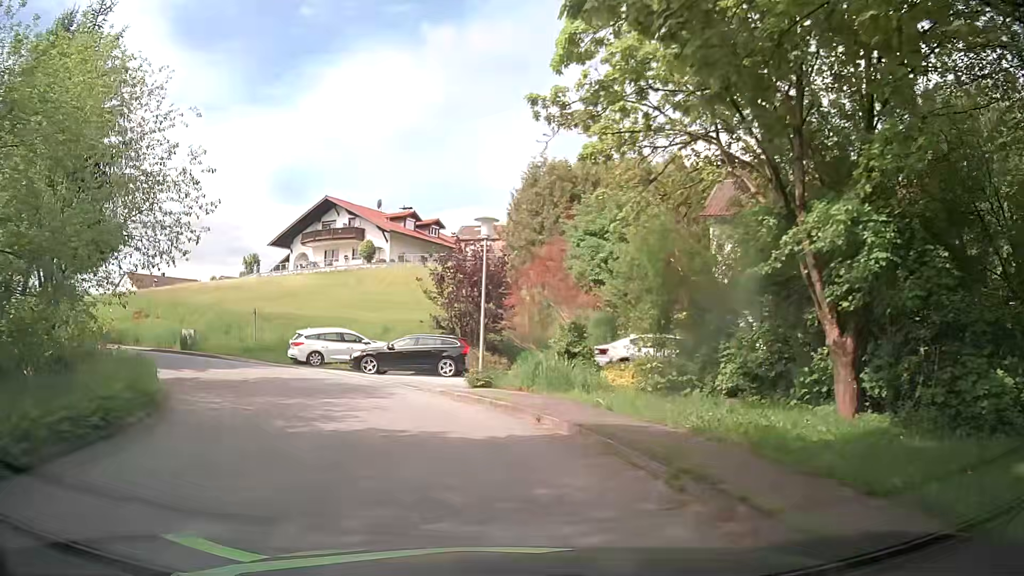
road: residential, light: Day
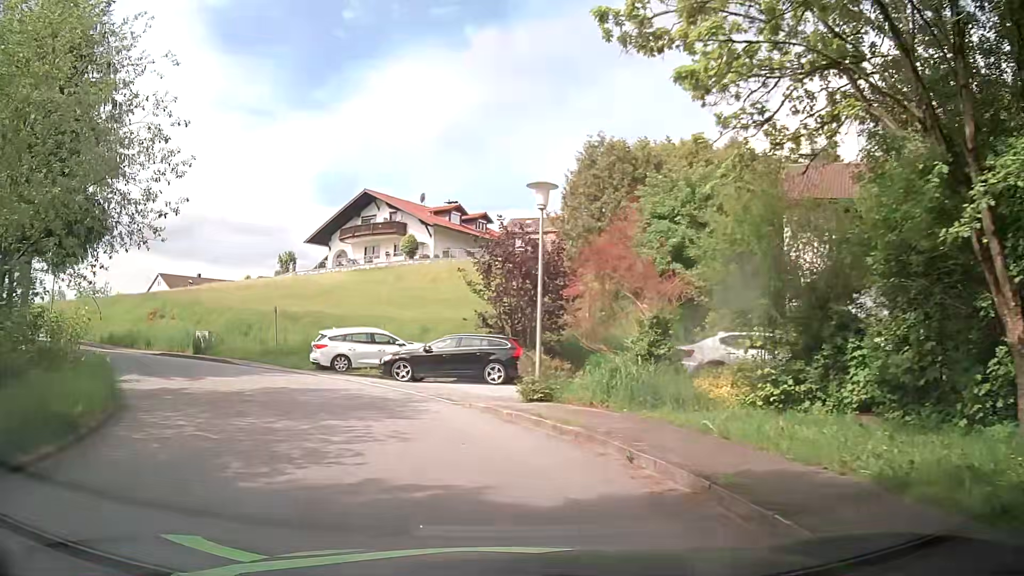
(-0.1, +3.9) m; -4°
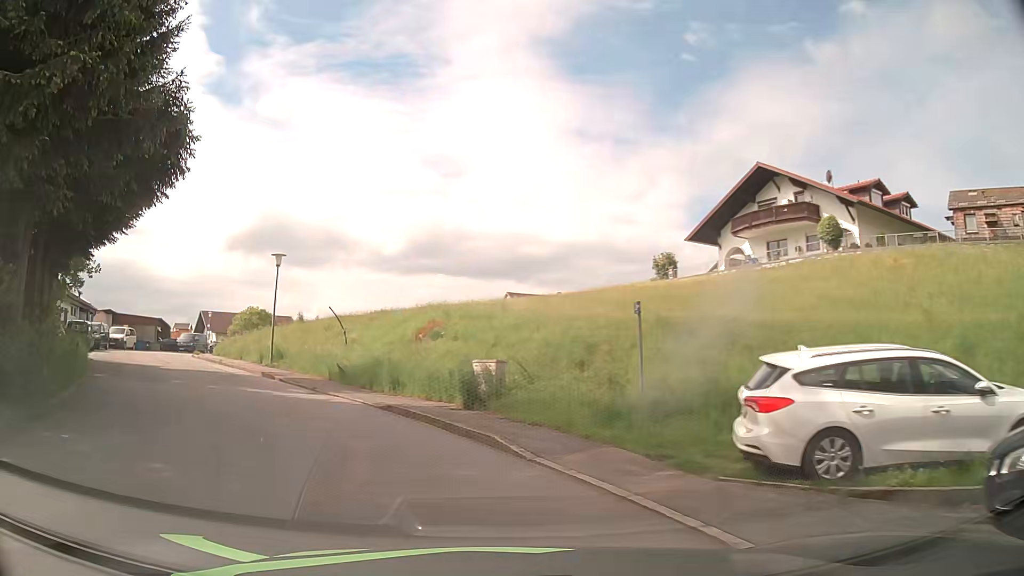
(-4.0, +15.2) m; -33°
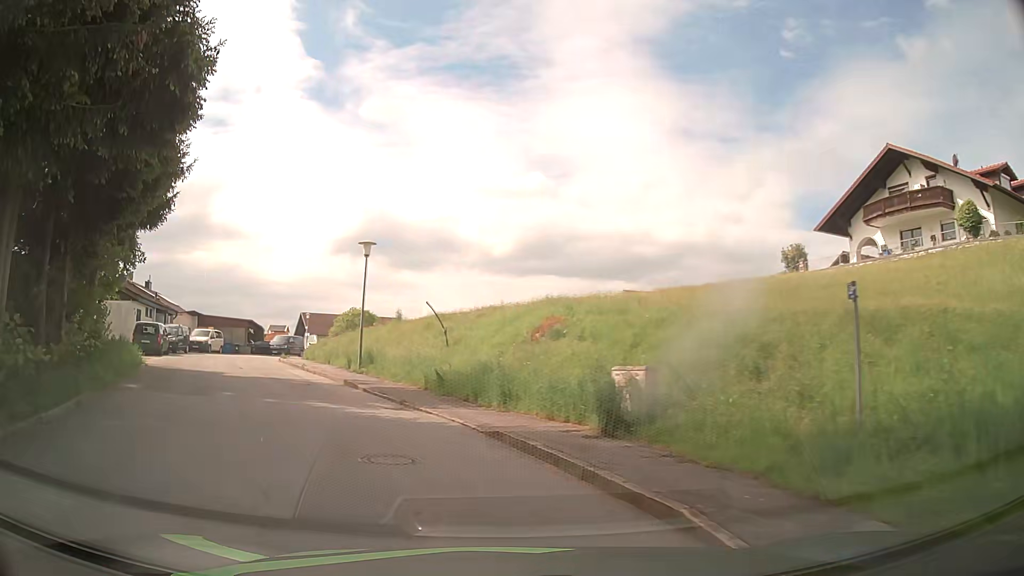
(-0.3, +3.9) m; -9°
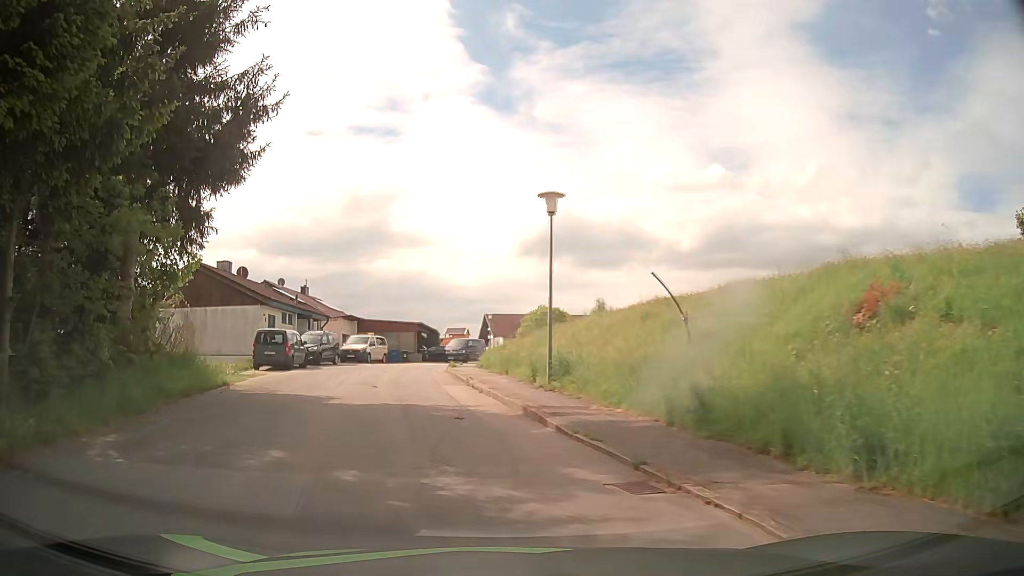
(-1.1, +7.8) m; -16°
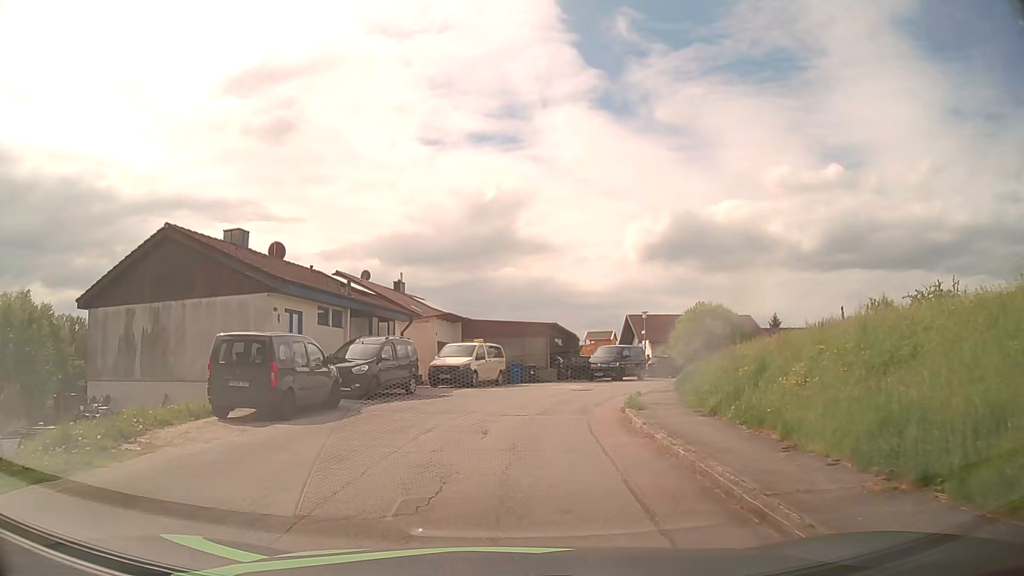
(-2.4, +15.8) m; -12°
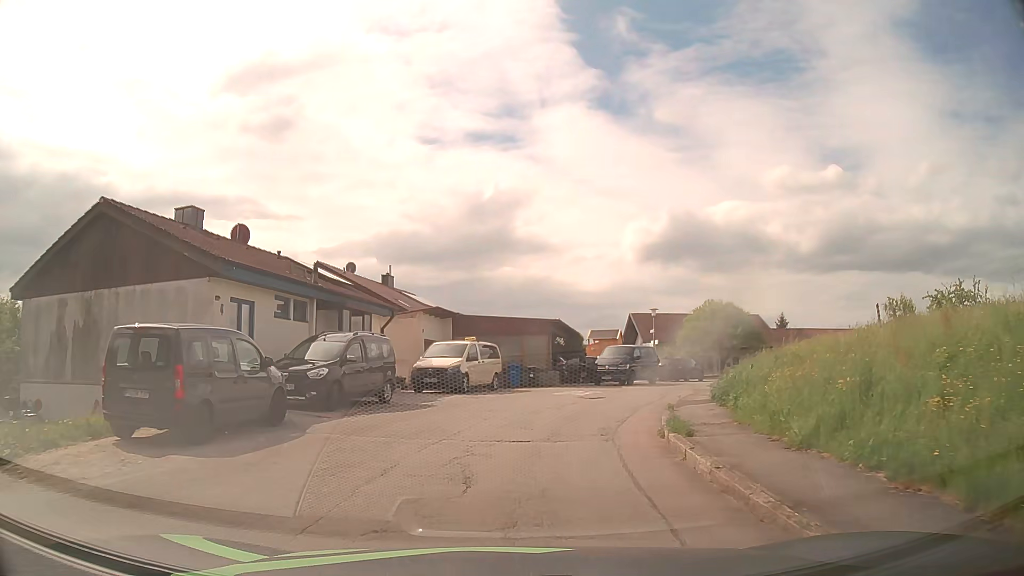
(0.0, +4.0) m; 0°
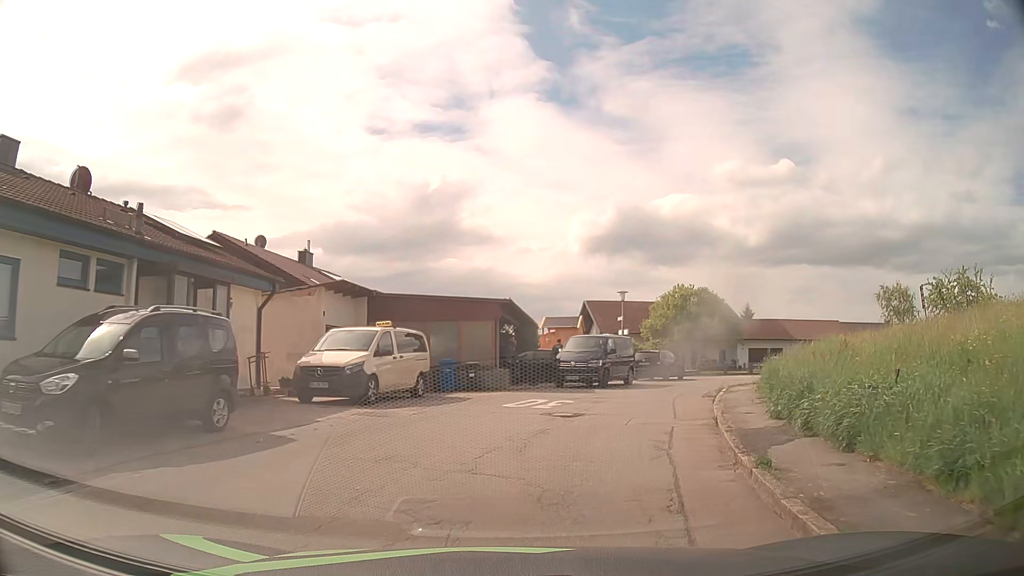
(+0.2, +7.8) m; +5°
(+1, +10) (+4, +20) (+9, +28) (+18, +30) (+26, +24) (+34, +17) (+41, +10) (+48, +4) (+56, -3) (+64, -9) m
